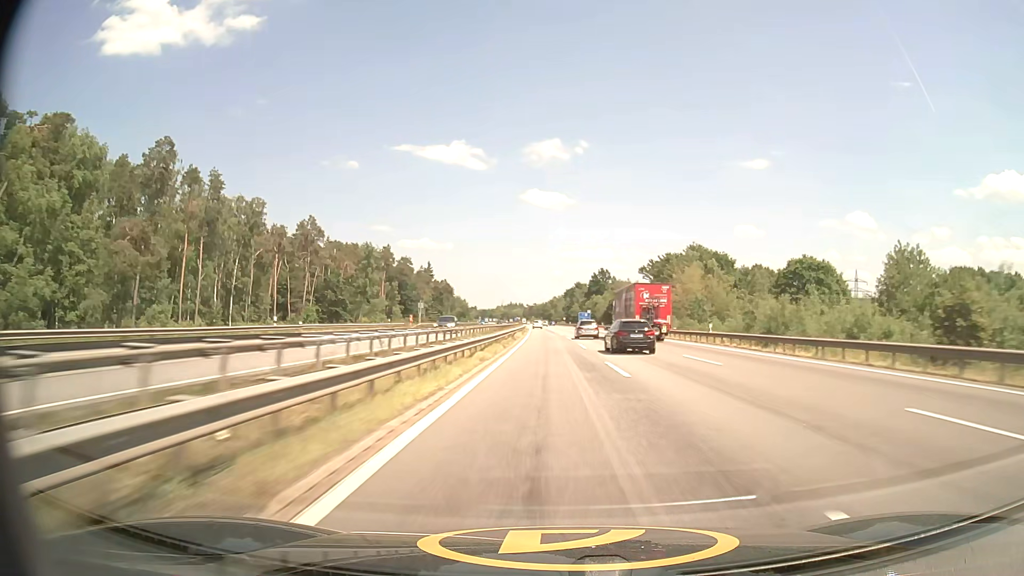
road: motorway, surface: asphalt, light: Day
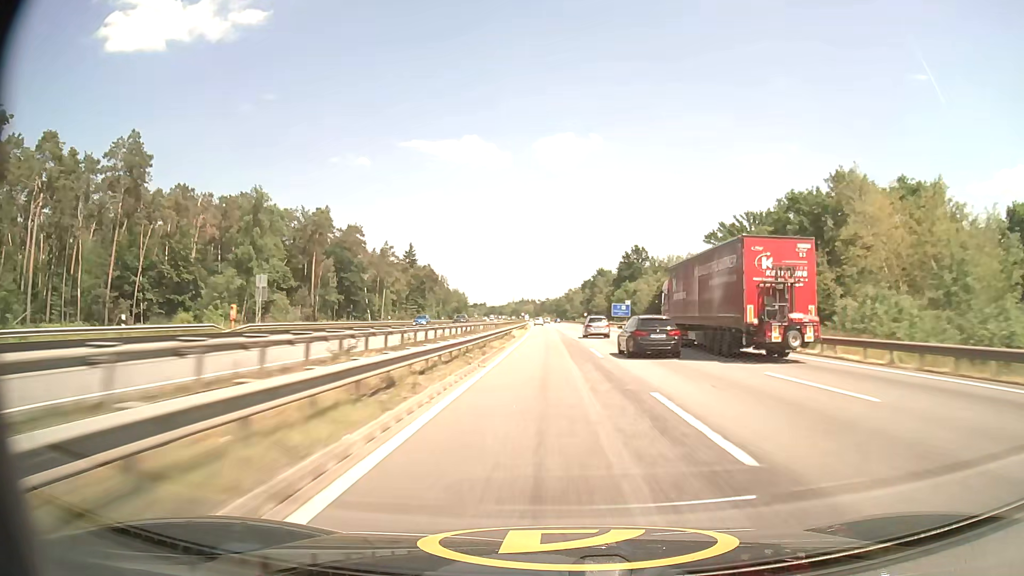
(-0.5, +64.5) m; -1°
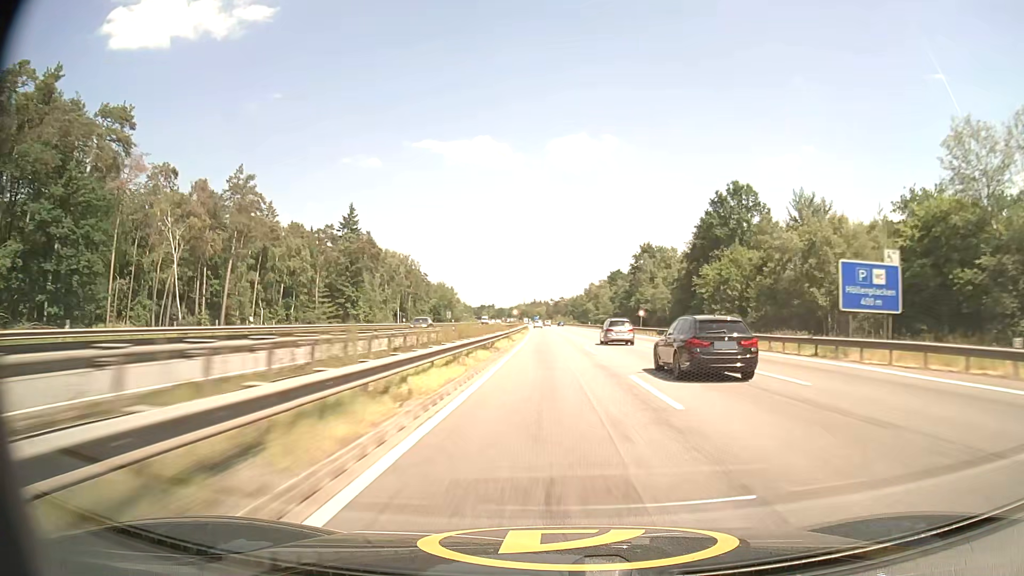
(-1.0, +85.9) m; -1°
(0, +10) (0, +20) (0, +30) (0, +40) (-1, +50) (-1, +60) (-1, +70) (-1, +80) (-1, +90) (-2, +100) m
